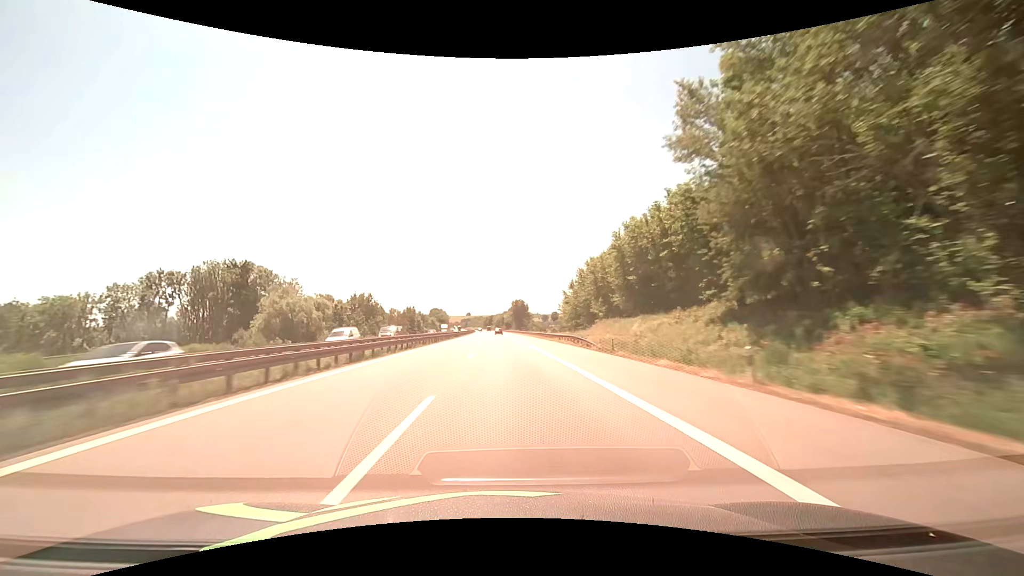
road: motorway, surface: asphalt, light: Day
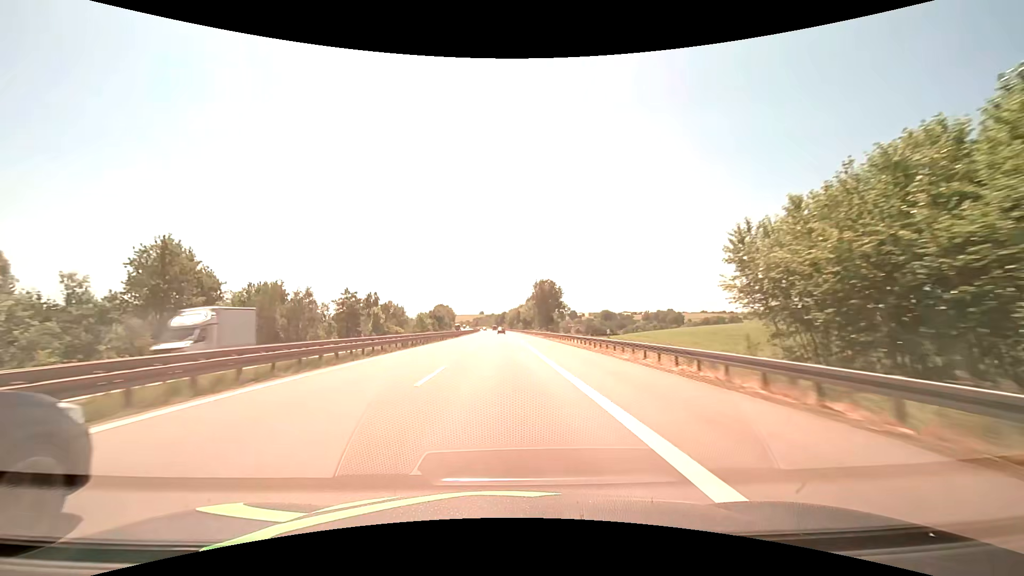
(-1.3, +82.6) m; -2°
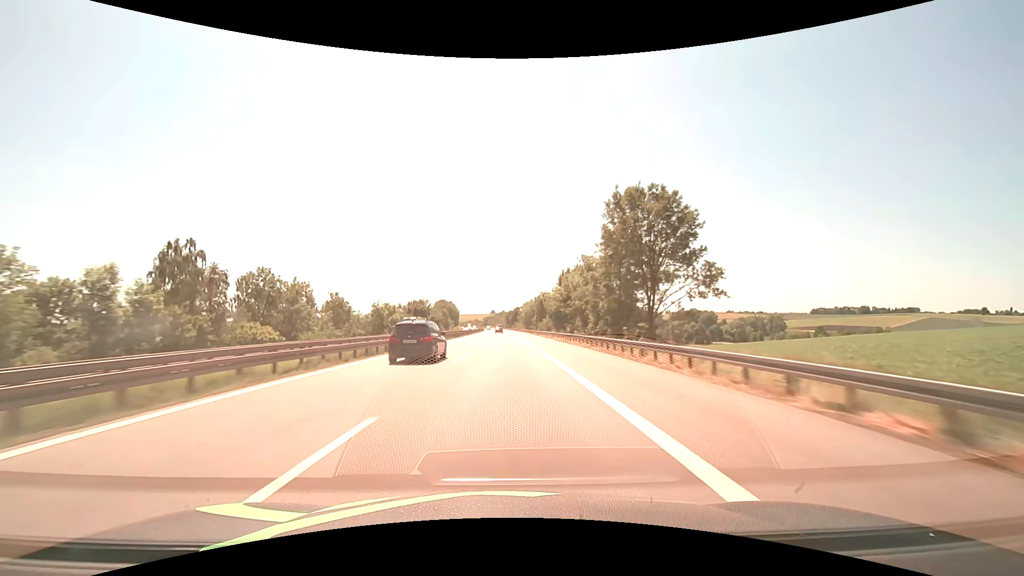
(-1.1, +82.6) m; -1°
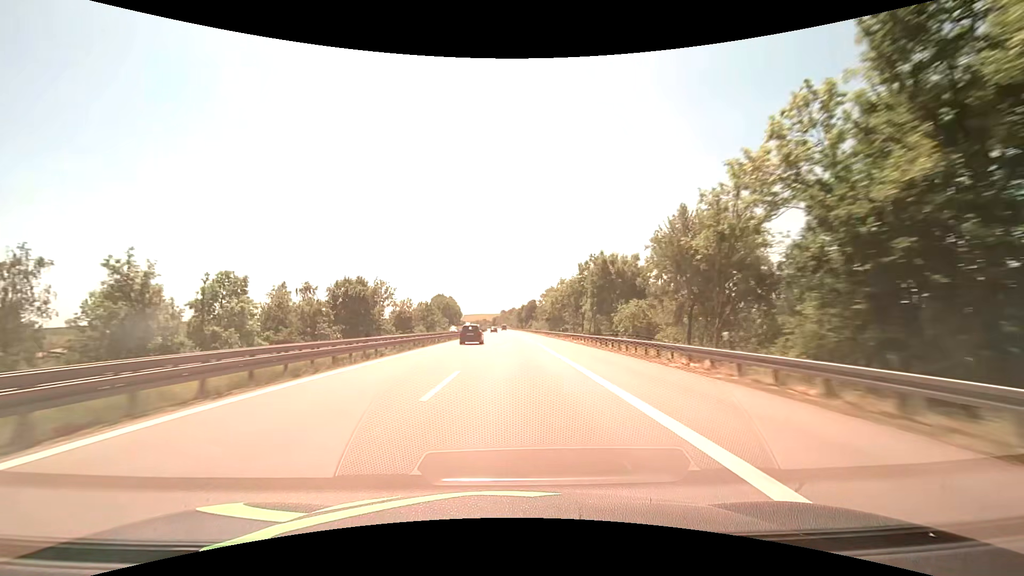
(-0.6, +82.5) m; -1°
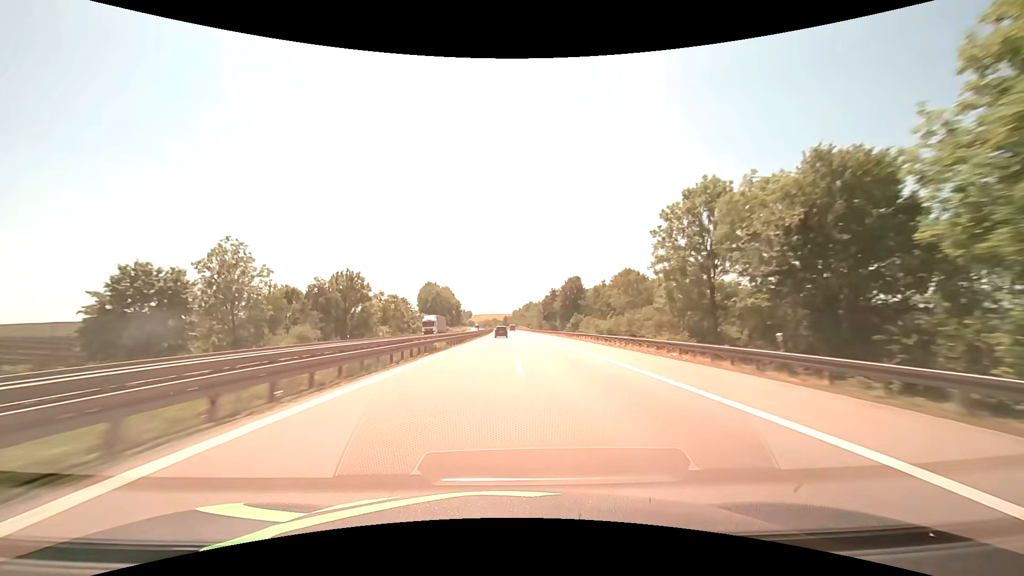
(-2.2, +103.0) m; -2°
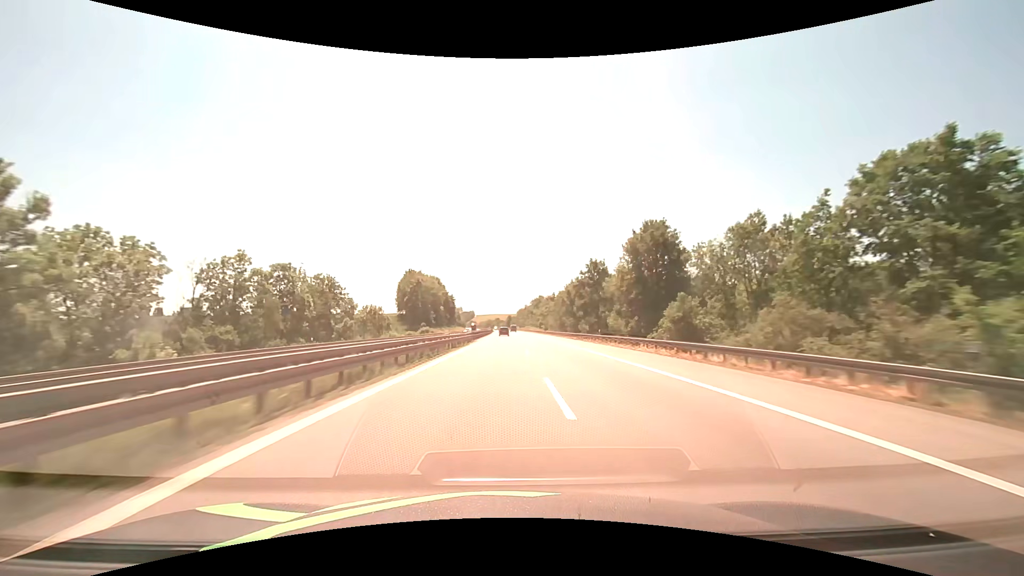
(-0.2, +61.8) m; 0°
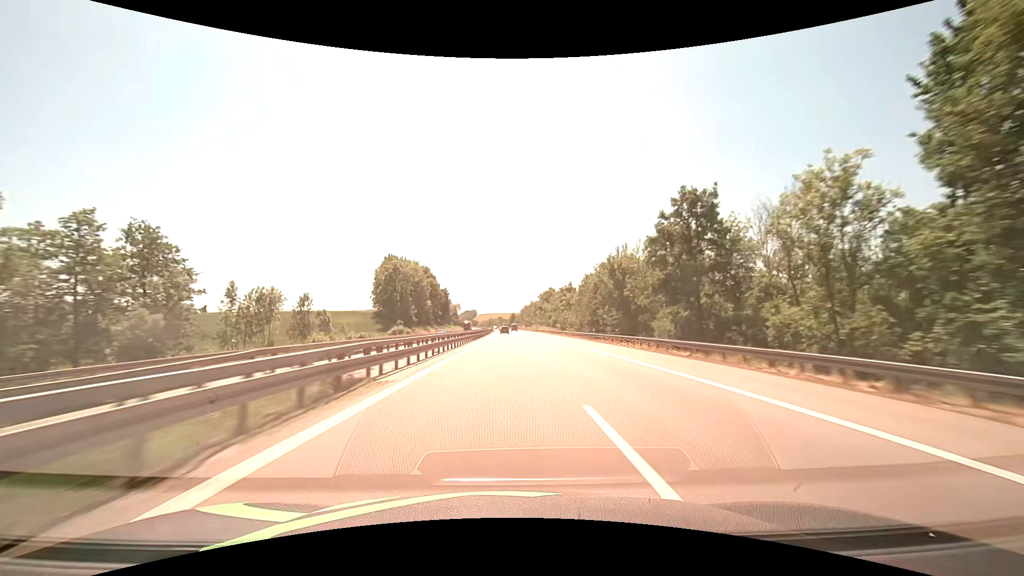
(-0.2, +41.2) m; 0°
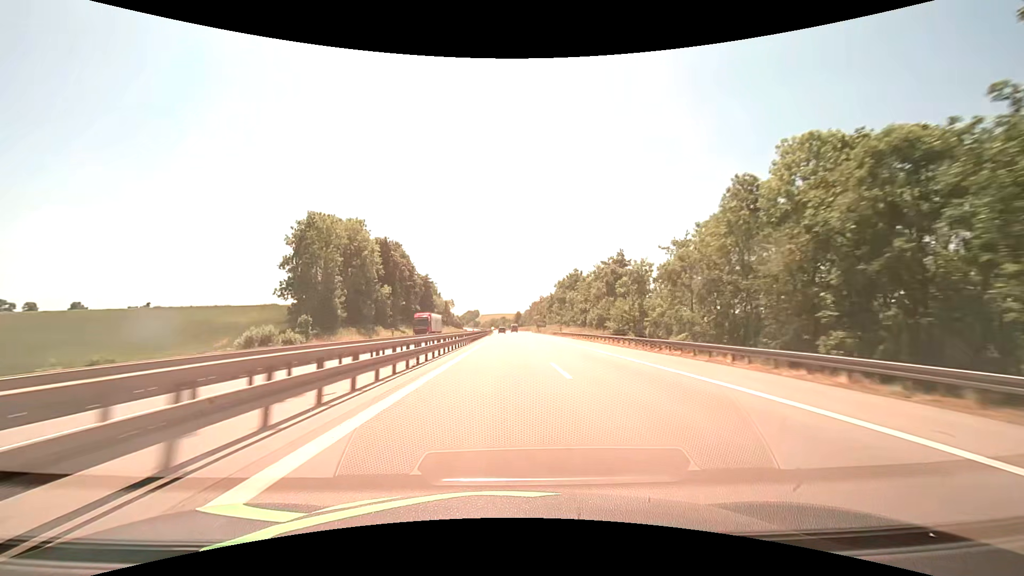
(-0.2, +61.8) m; 0°
(0, +10) (0, +20) (0, +30) (0, +40) (0, +50) (0, +60) (0, +70) (-1, +80) (-1, +90) (-1, +100) m
